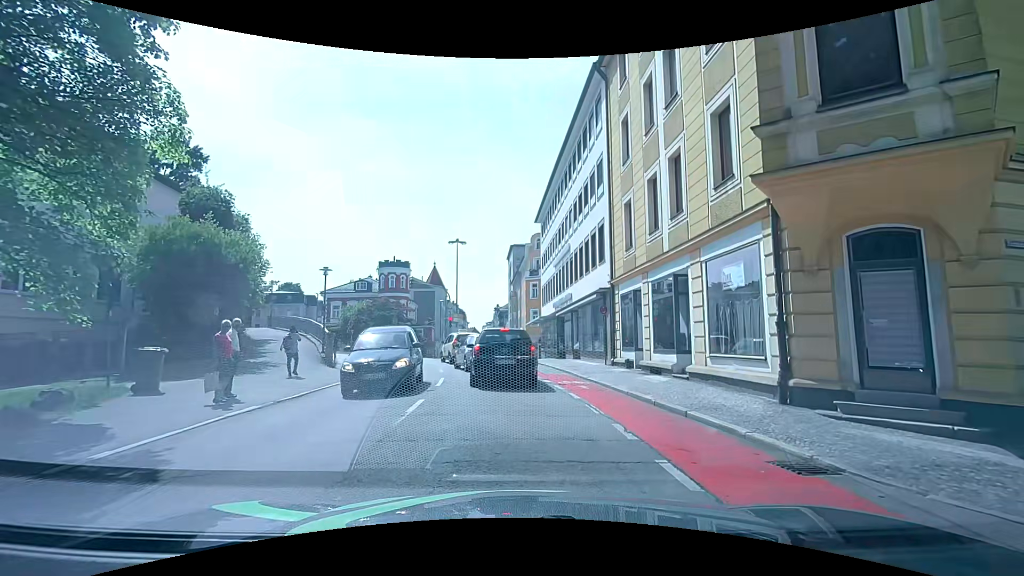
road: tertiary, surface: asphalt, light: Day
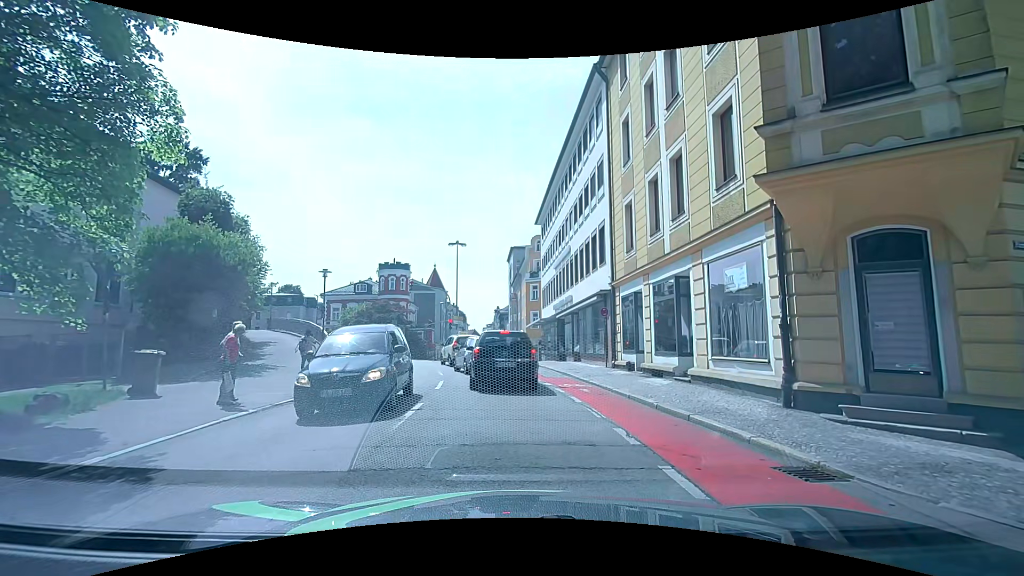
(0.0, +0.2) m; 0°
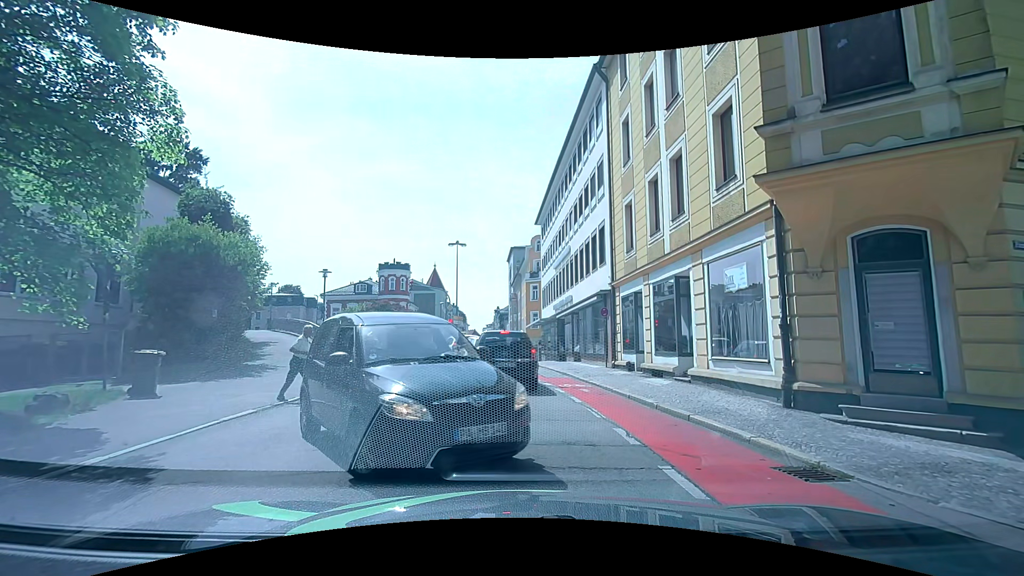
(0.0, 0.0) m; 0°
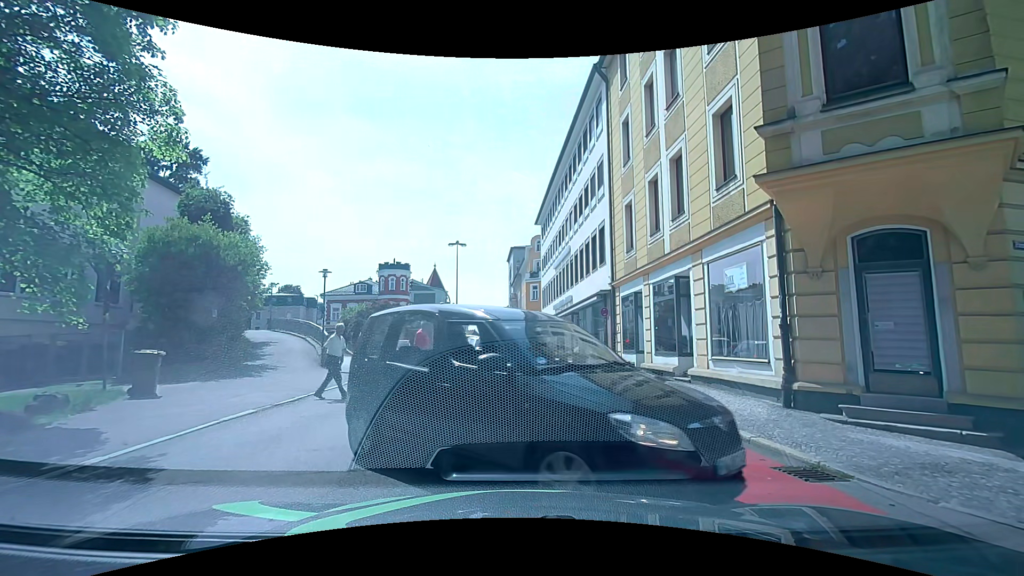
(0.0, 0.0) m; 0°
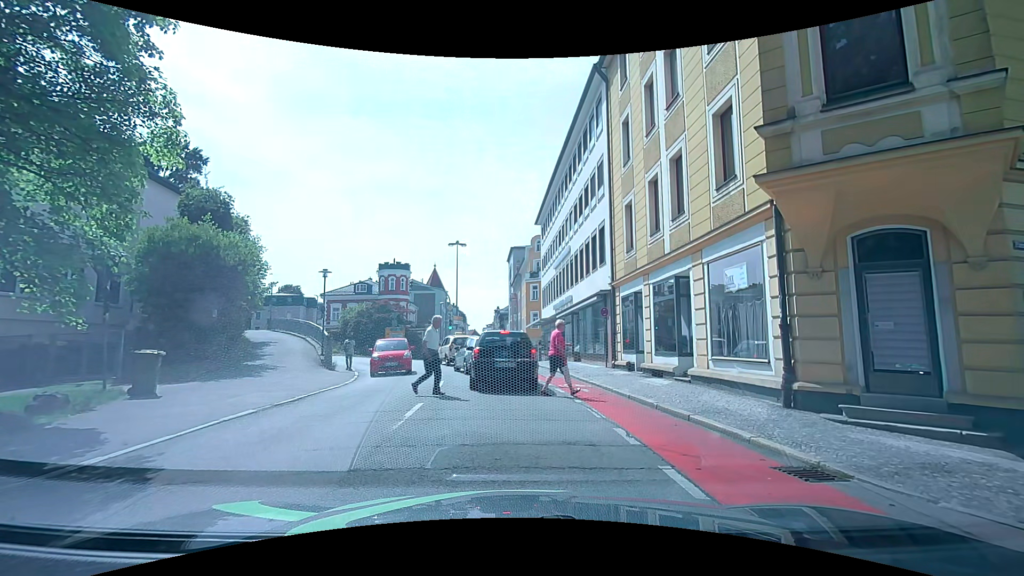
(0.0, 0.0) m; 0°
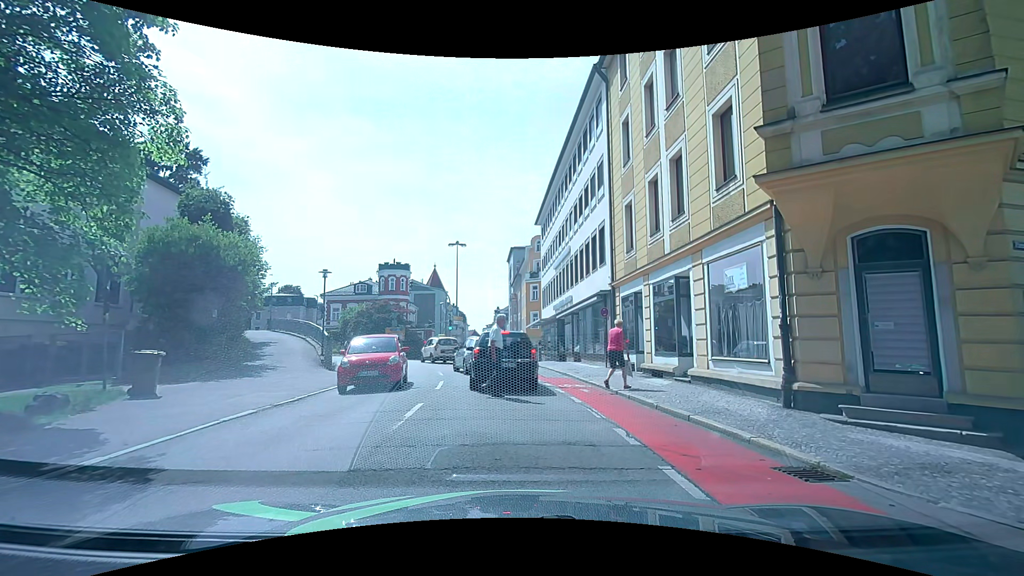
(0.0, 0.0) m; 0°
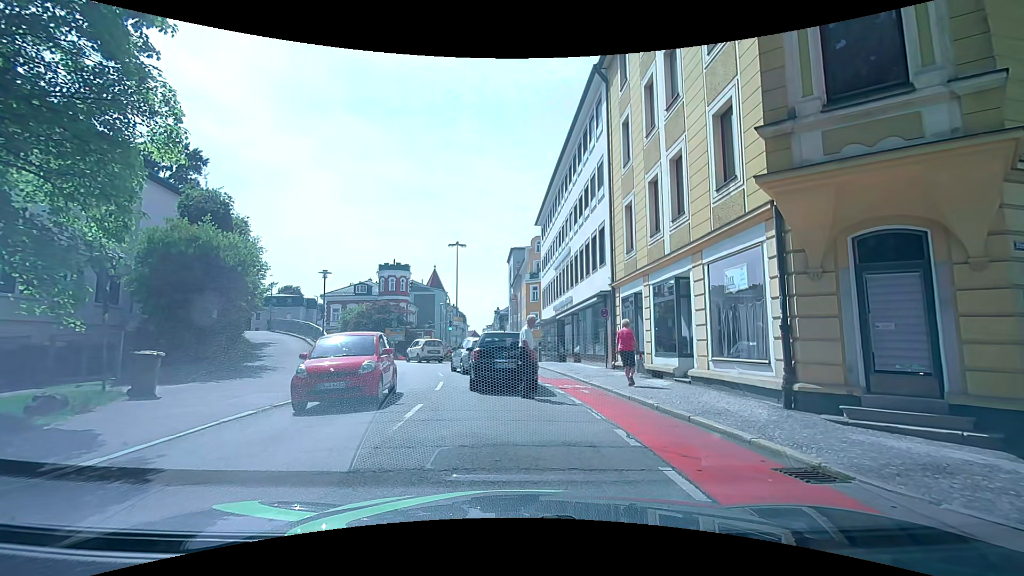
(0.0, 0.0) m; 0°
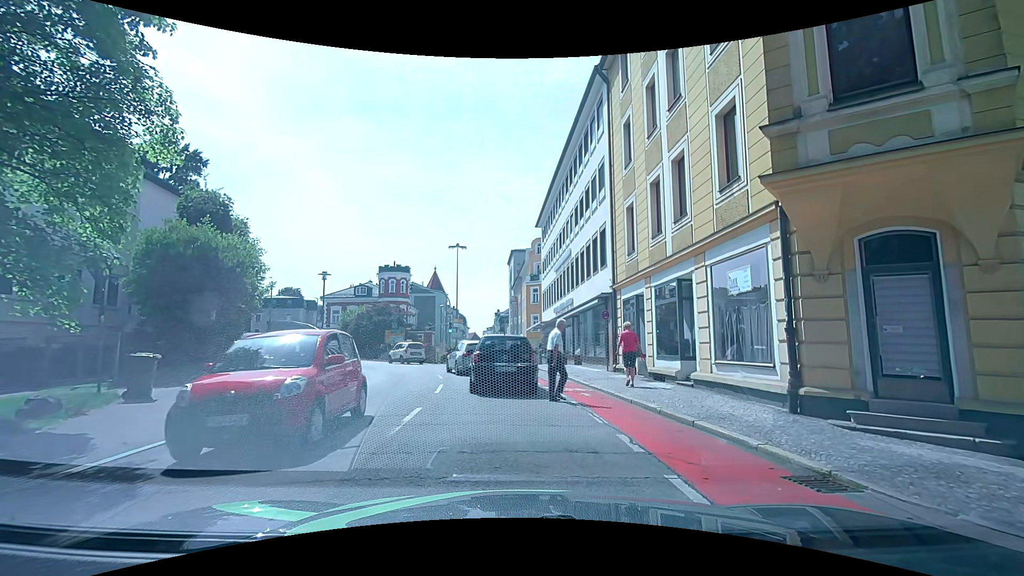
(0.0, +0.2) m; 0°
